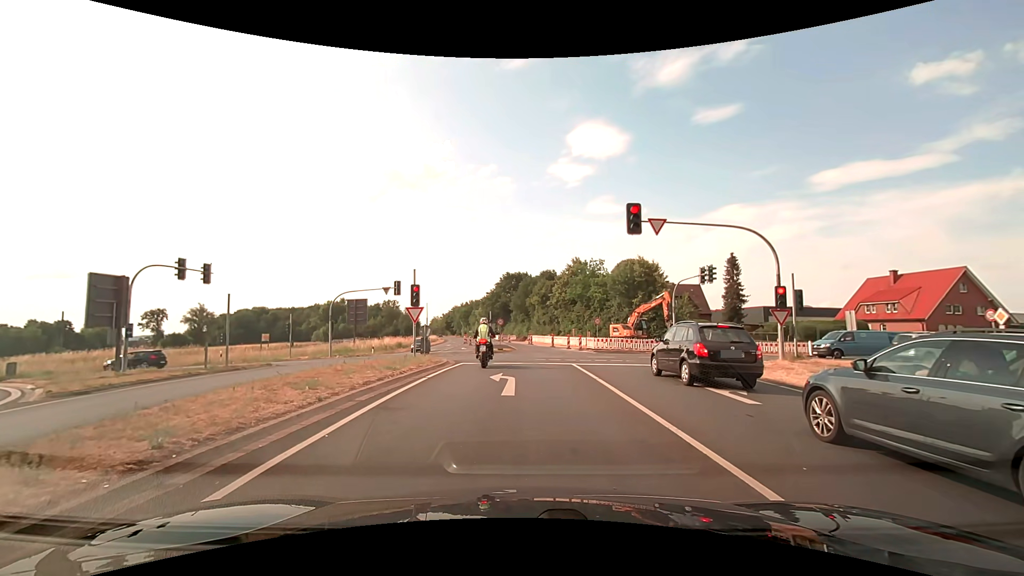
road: secondary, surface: asphalt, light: Day
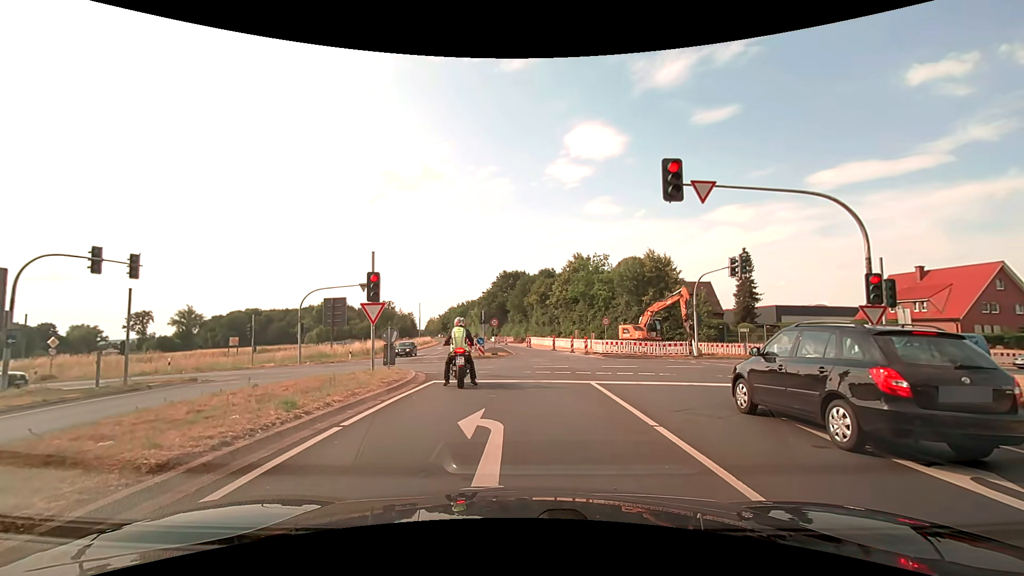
(0.0, +5.9) m; 0°
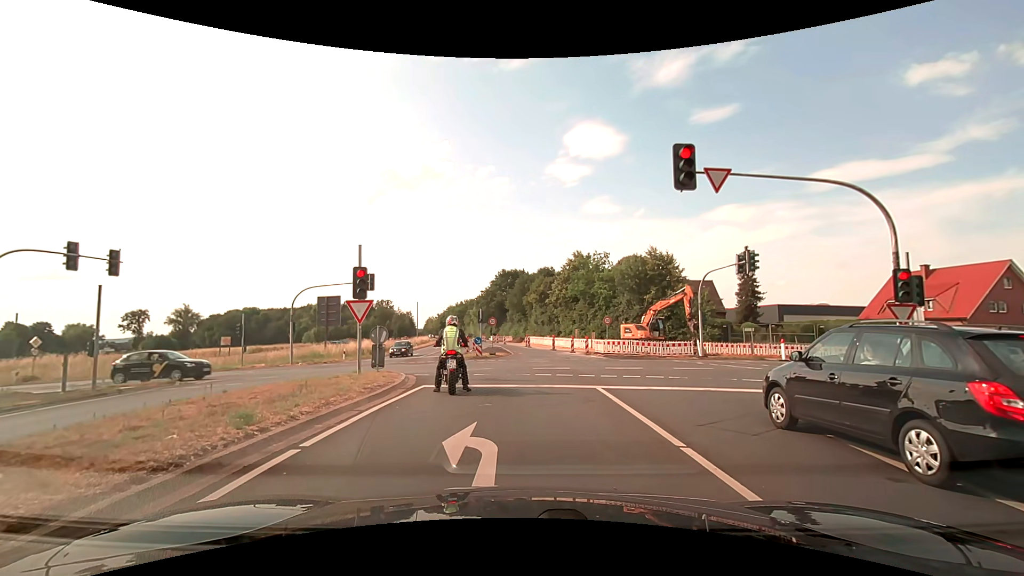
(0.0, +1.2) m; 0°
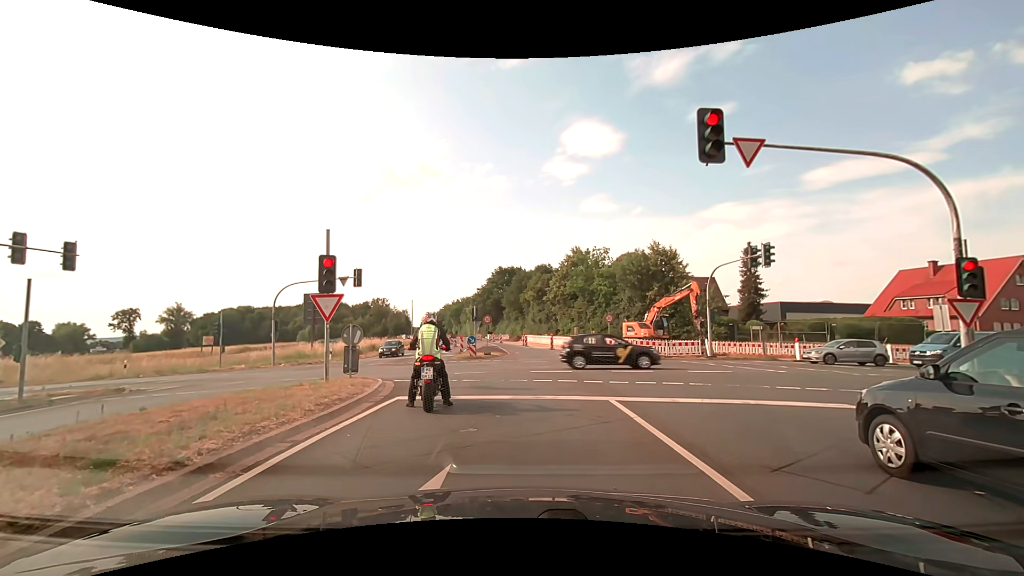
(0.0, +2.3) m; -1°
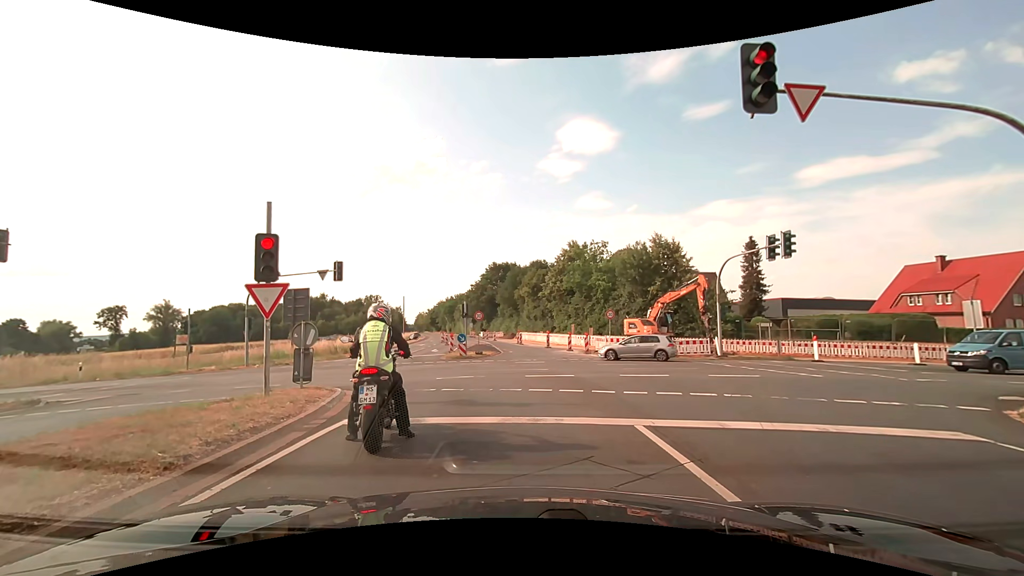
(+0.1, +2.7) m; +2°
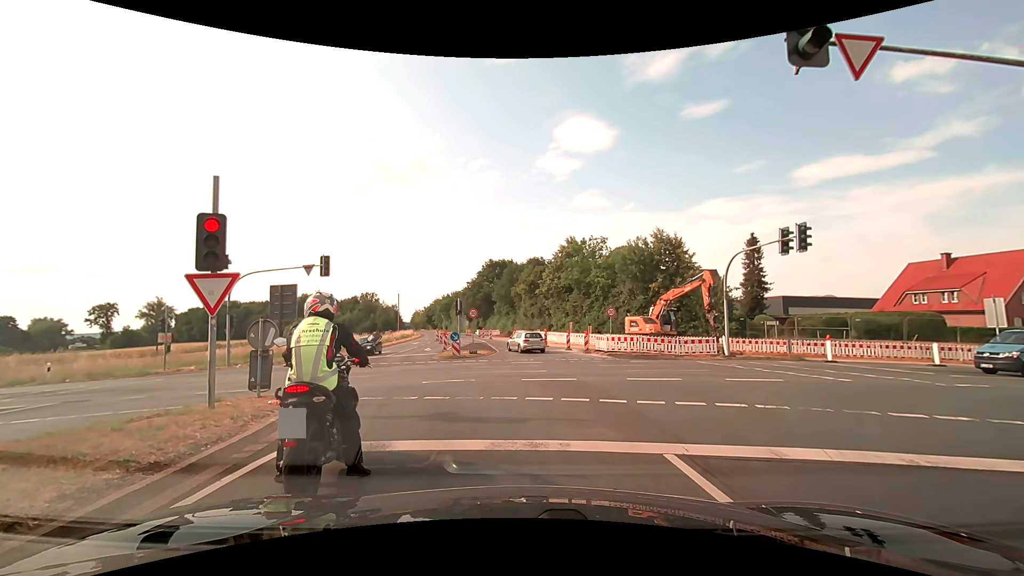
(0.0, +1.6) m; 0°
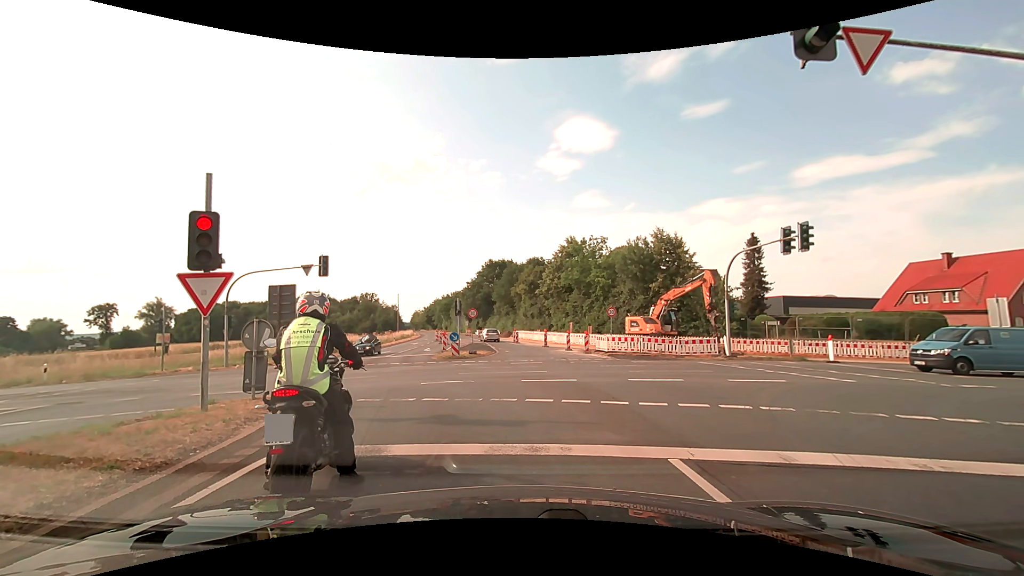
(0.0, +0.3) m; 0°
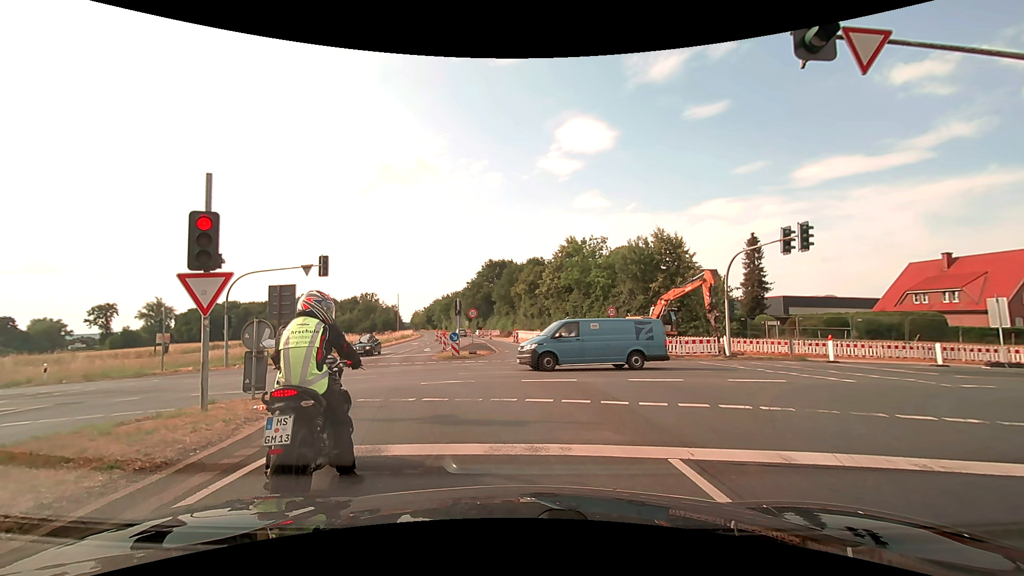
(0.0, 0.0) m; 0°
(0, +10) (-4, +19) (-11, +25) (-21, +26) (-31, +25) (-41, +25) (-51, +24) (-61, +24) (-71, +24) (-81, +23) m
